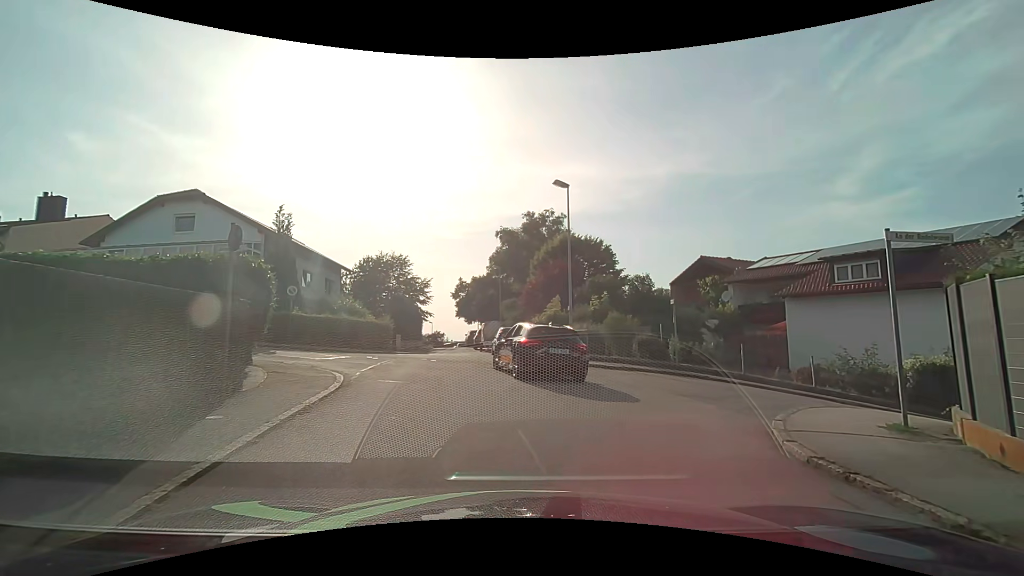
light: Day
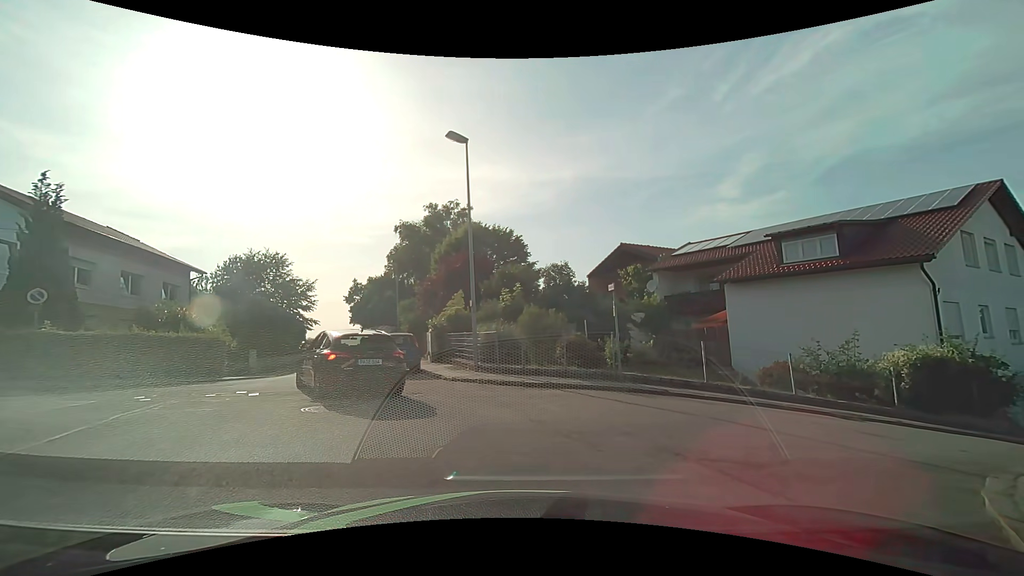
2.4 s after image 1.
(+0.8, +5.8) m; +14°
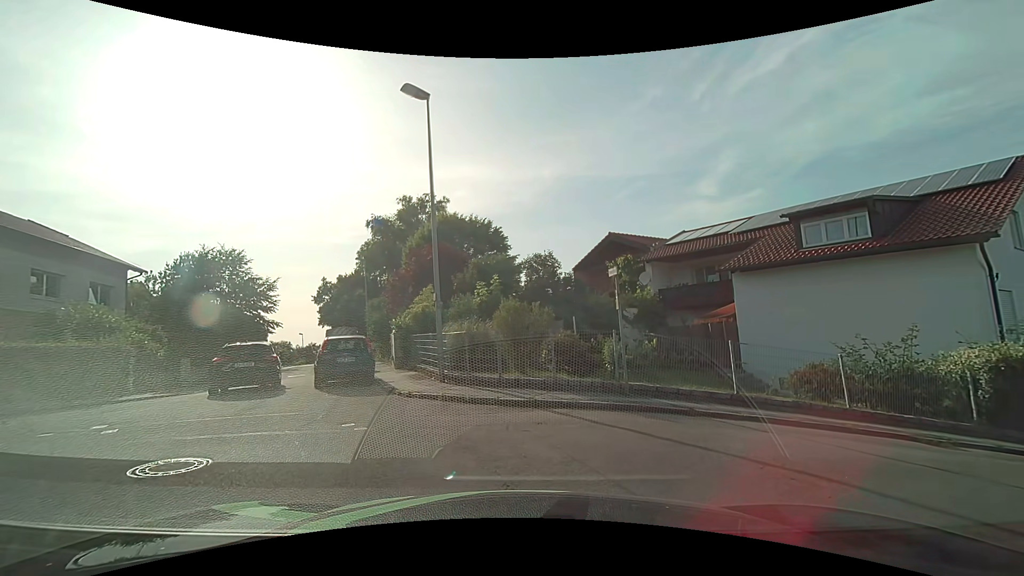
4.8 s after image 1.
(0.0, +3.2) m; +1°
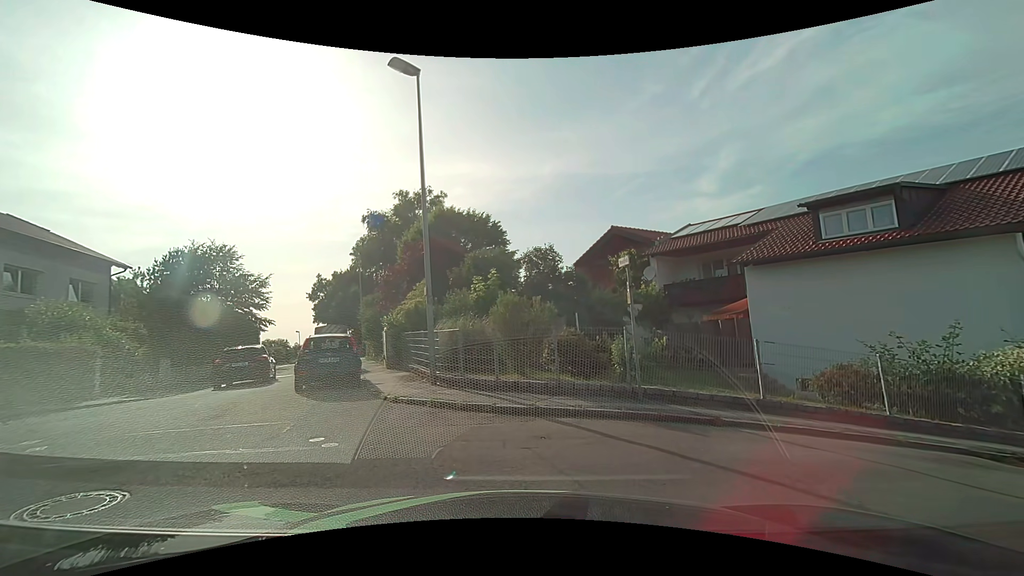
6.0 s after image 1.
(0.0, +1.2) m; 0°
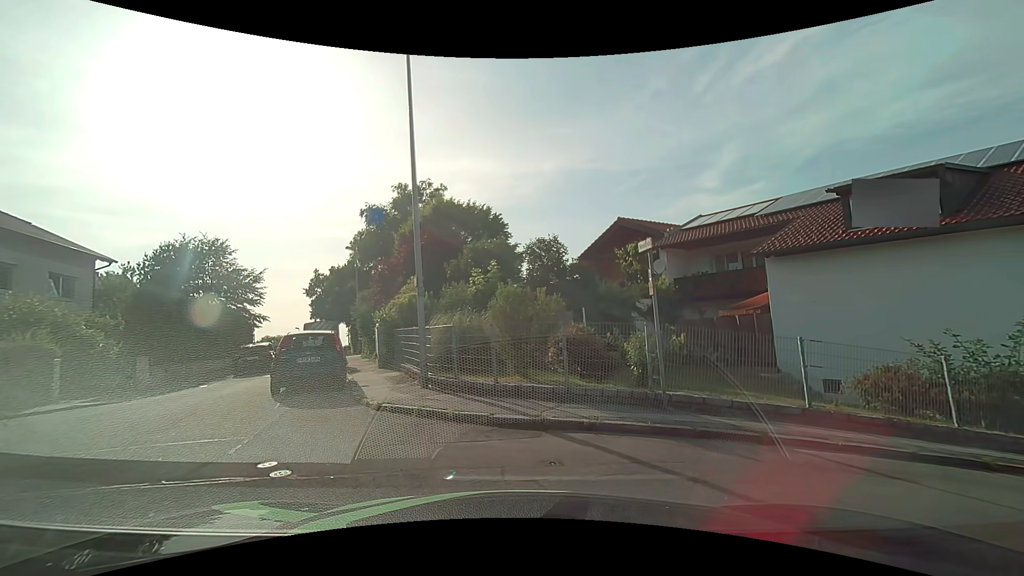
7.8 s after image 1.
(0.0, +1.4) m; 0°
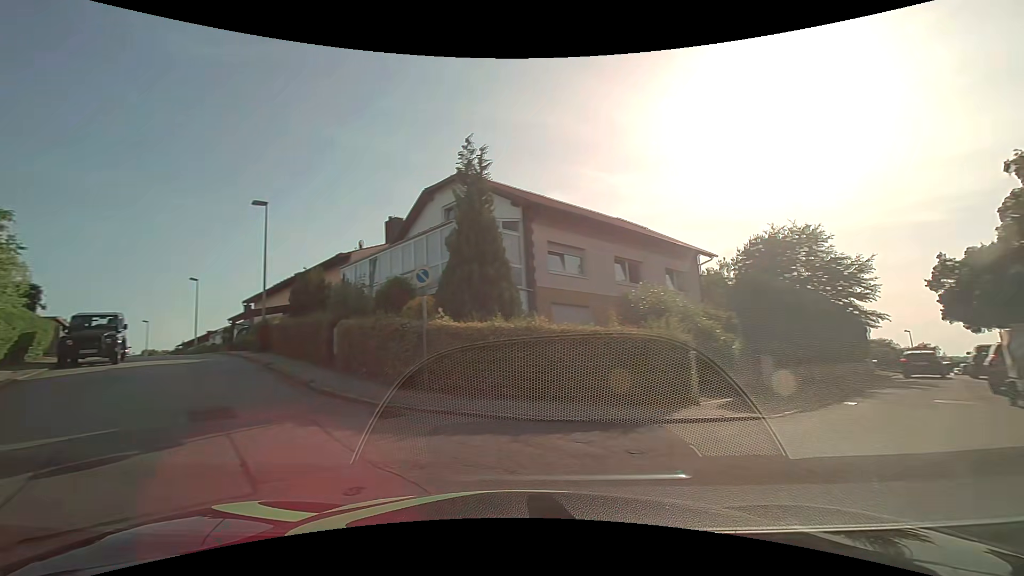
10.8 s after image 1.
(-2.5, +5.4) m; -58°
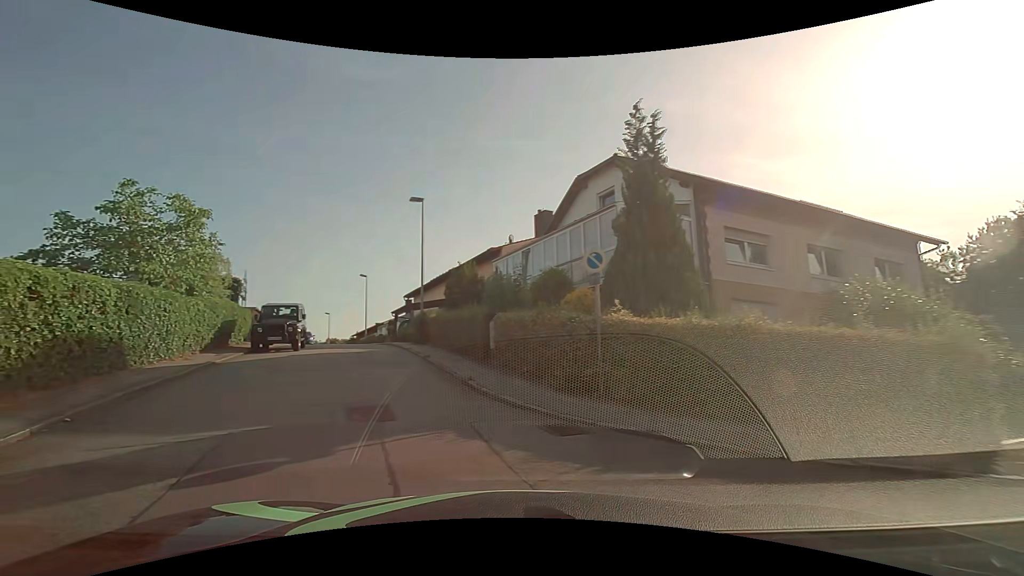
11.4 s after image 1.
(-0.3, +1.9) m; -17°
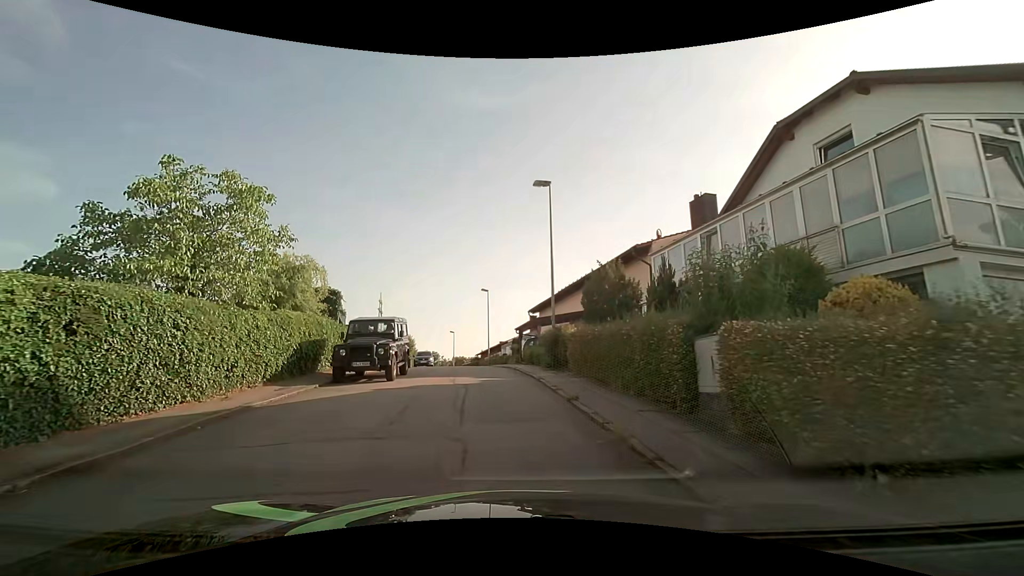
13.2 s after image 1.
(-1.3, +6.6) m; -16°
(0, +10) (-1, +20) (-2, +30) (-4, +40) (-5, +50) (-7, +60) (-8, +69) (-11, +79) (-13, +89) (-15, +99) m
